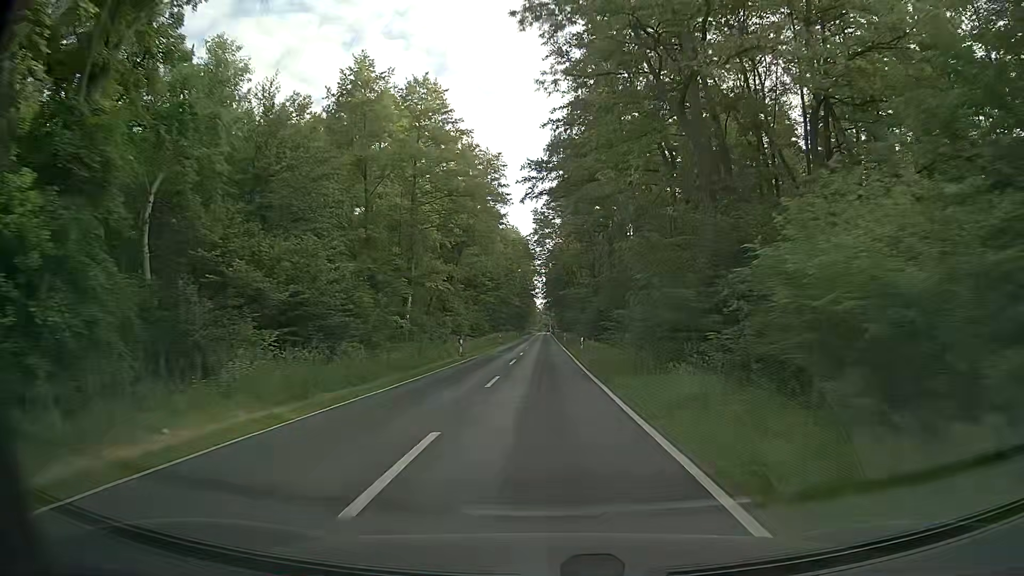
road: secondary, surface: asphalt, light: Day
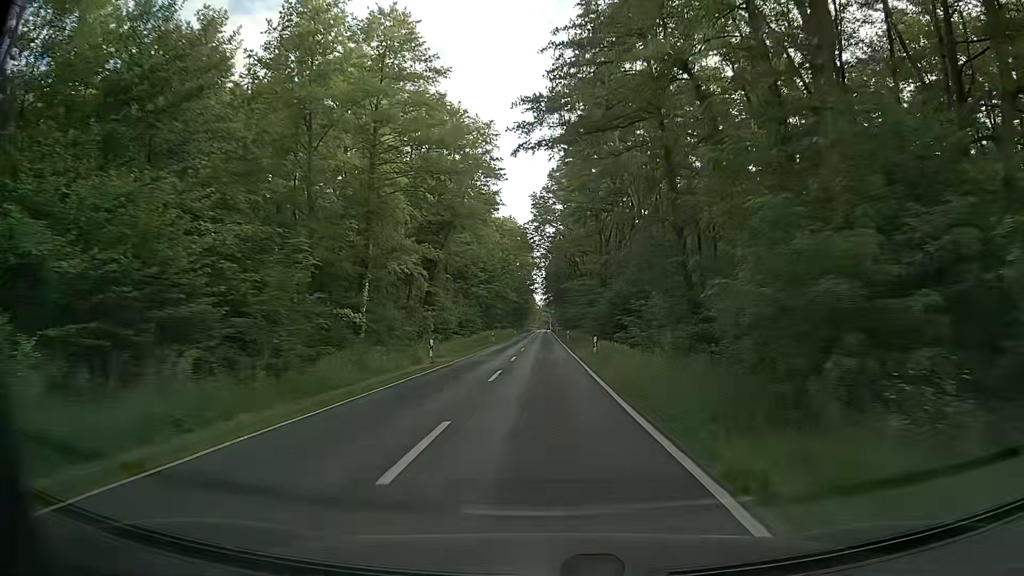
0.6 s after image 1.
(0.0, +10.7) m; -1°
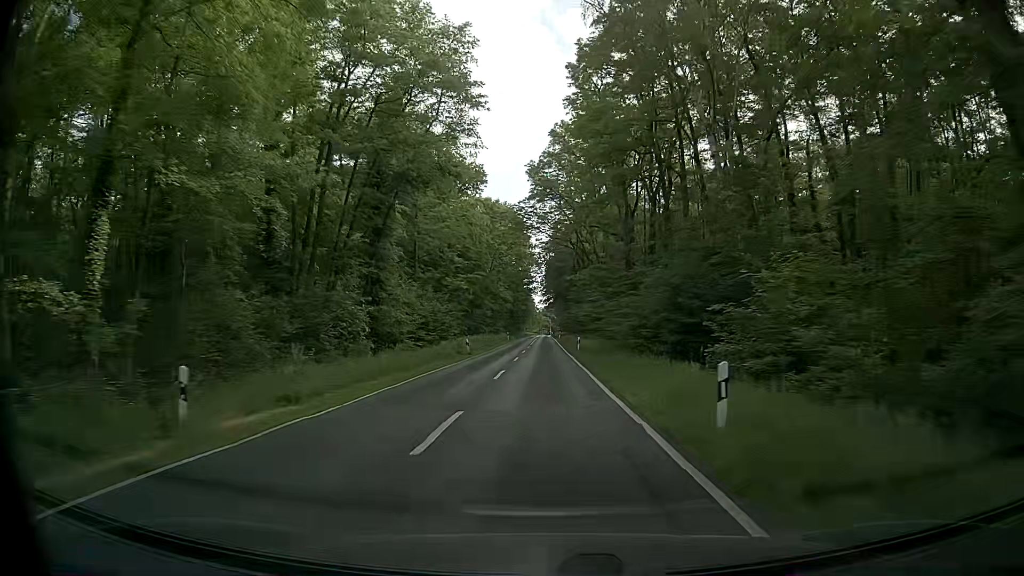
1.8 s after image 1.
(+0.2, +21.5) m; +1°
(0, +10) (0, +20) (0, +30) (0, +40) (0, +50) (0, +60) (0, +70) (0, +80) (0, +90) (0, +100) m
